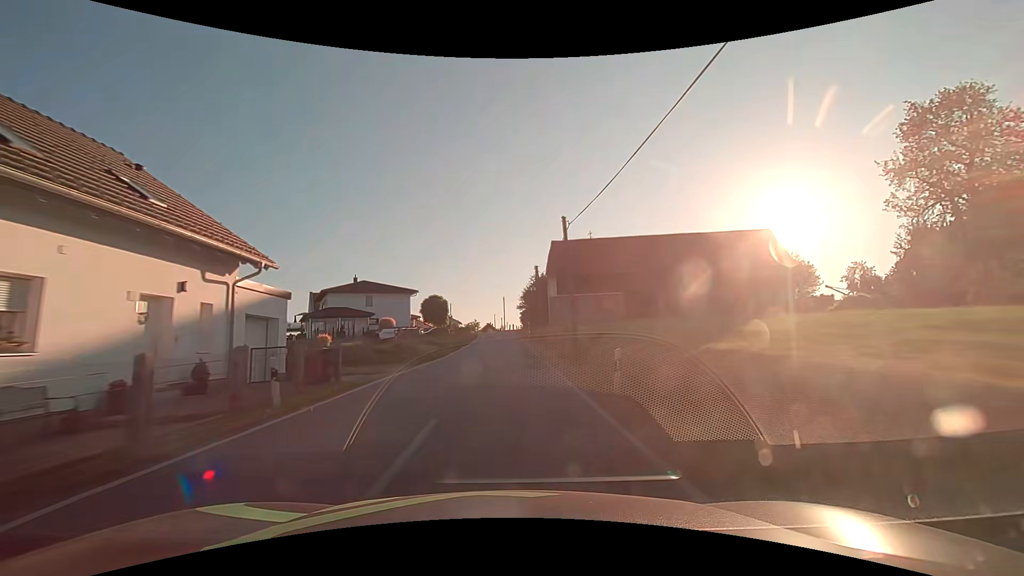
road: tertiary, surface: asphalt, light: Day
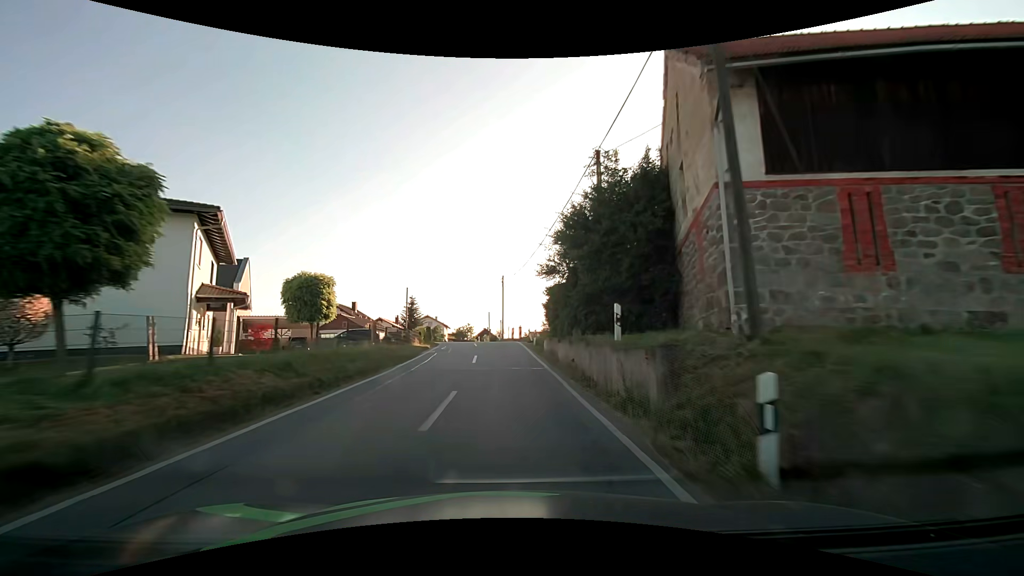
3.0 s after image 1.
(+0.4, +45.6) m; 0°
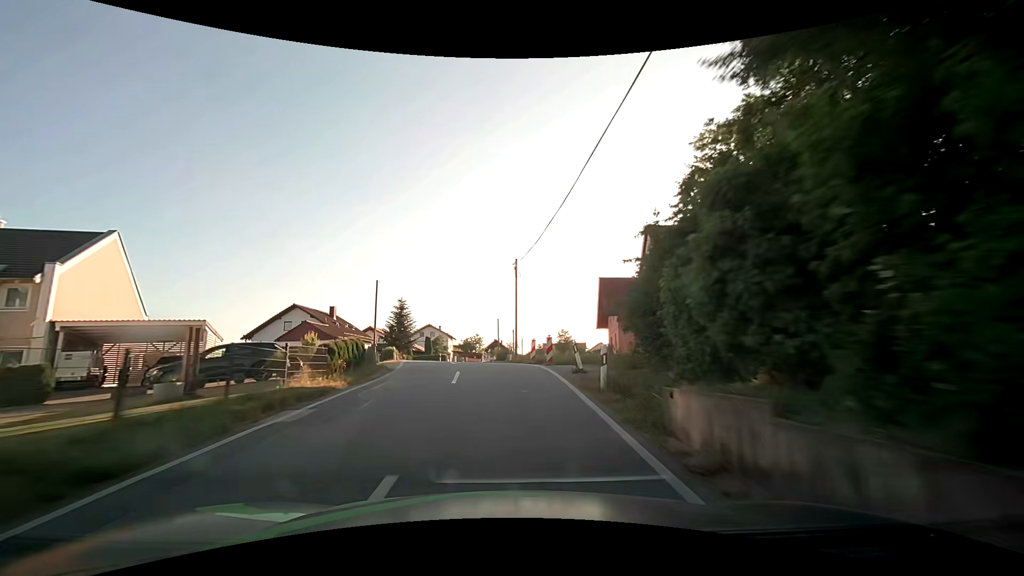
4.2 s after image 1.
(-0.2, +18.1) m; -2°
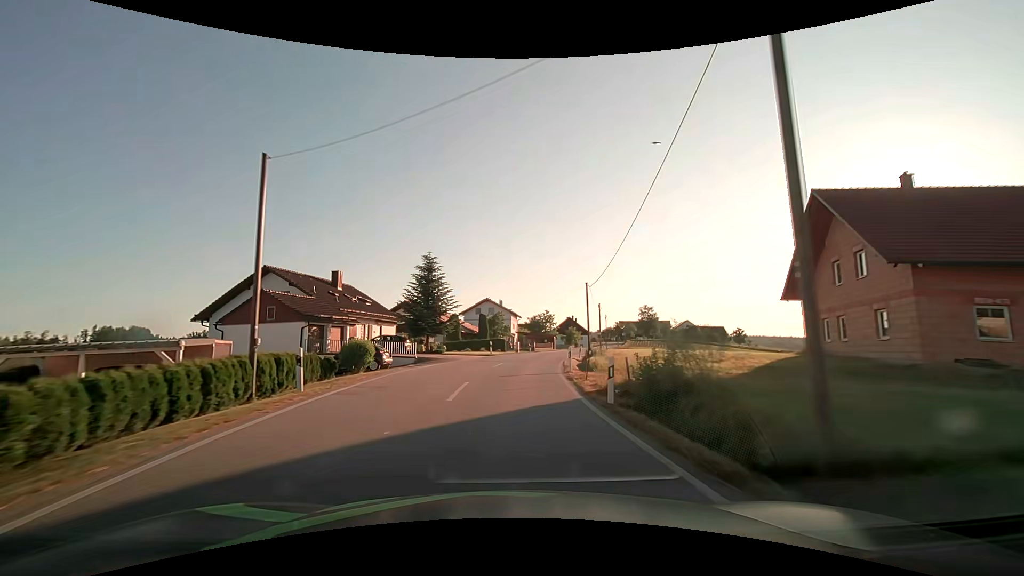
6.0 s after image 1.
(-1.5, +26.9) m; -7°
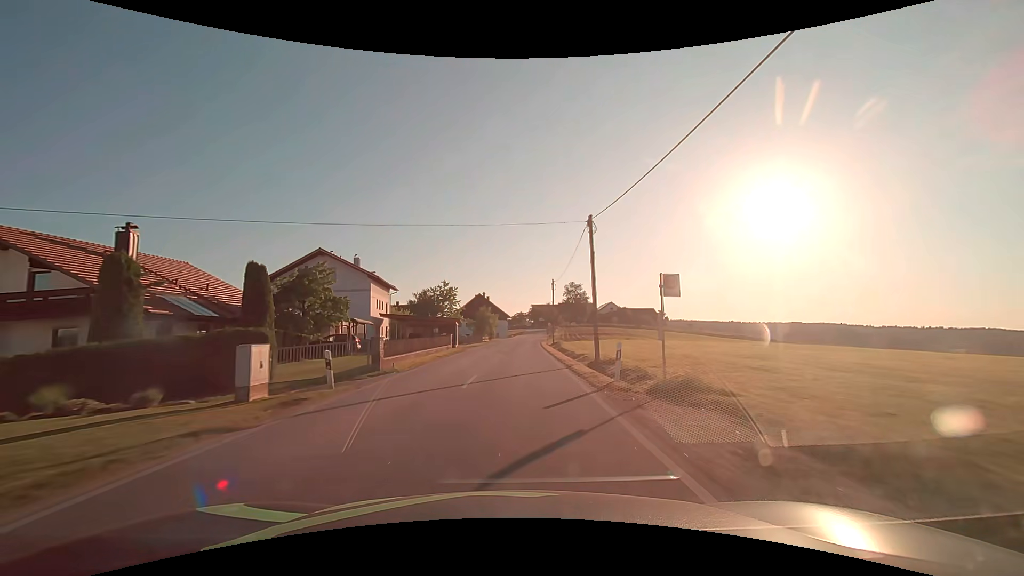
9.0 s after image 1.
(+4.0, +46.1) m; +10°
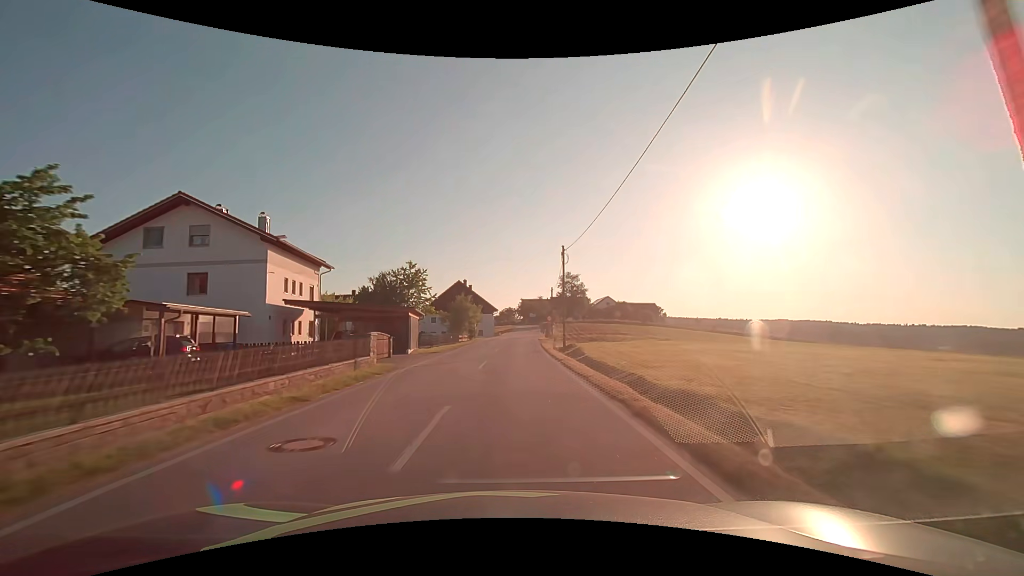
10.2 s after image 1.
(+0.4, +18.7) m; +2°
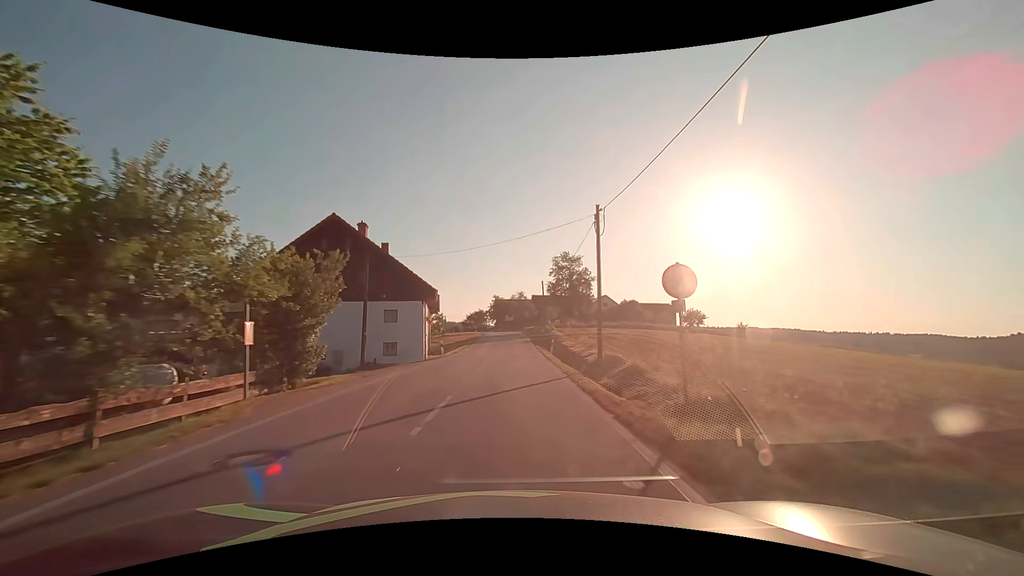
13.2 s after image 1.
(+1.2, +46.2) m; +3°
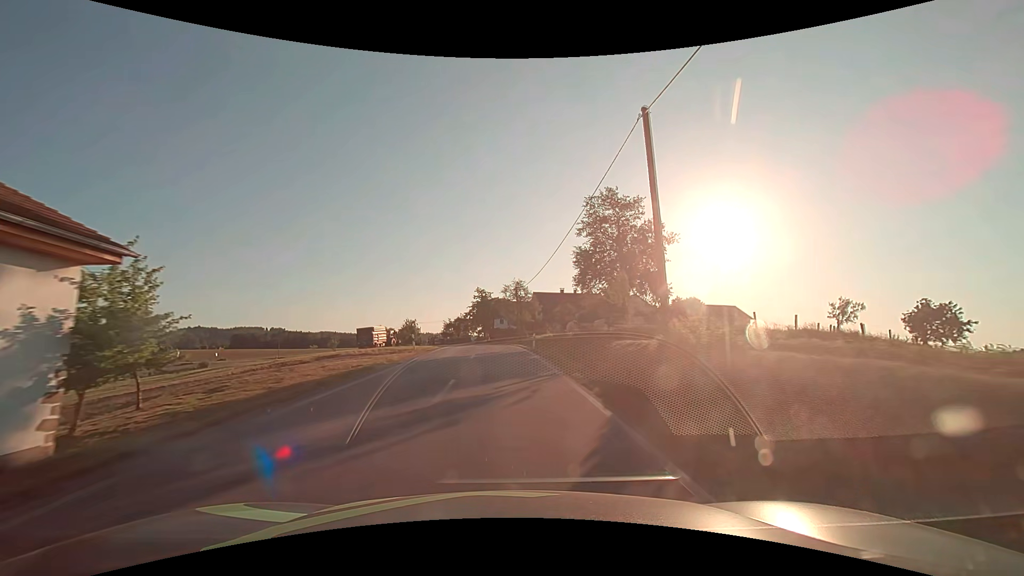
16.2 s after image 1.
(+0.7, +45.7) m; +1°
(0, +10) (0, +20) (0, +30) (-1, +40) (-2, +50) (-3, +60) (-4, +70) (-6, +80) (-9, +89) (-12, +99) m
